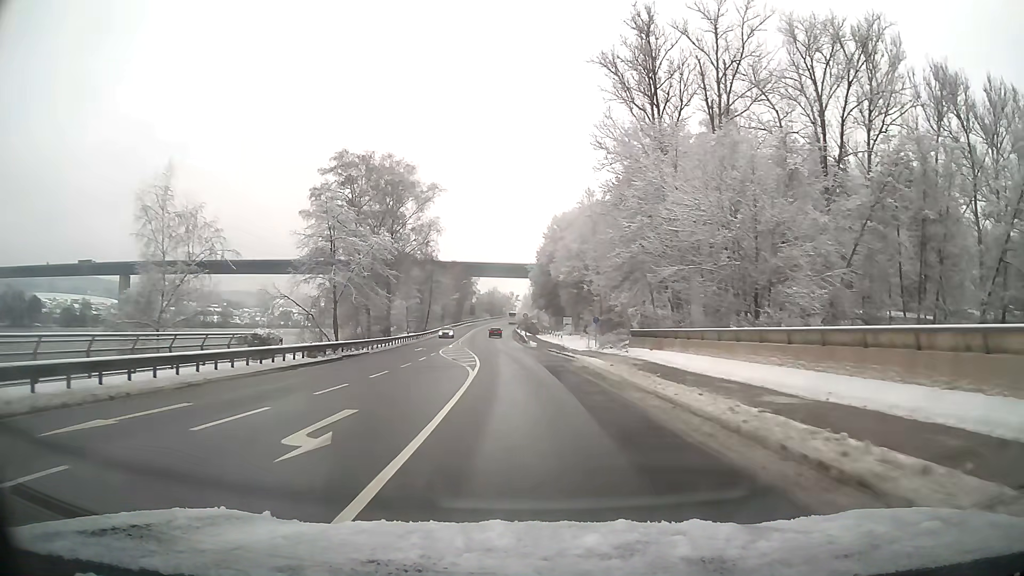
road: primary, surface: asphalt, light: Day
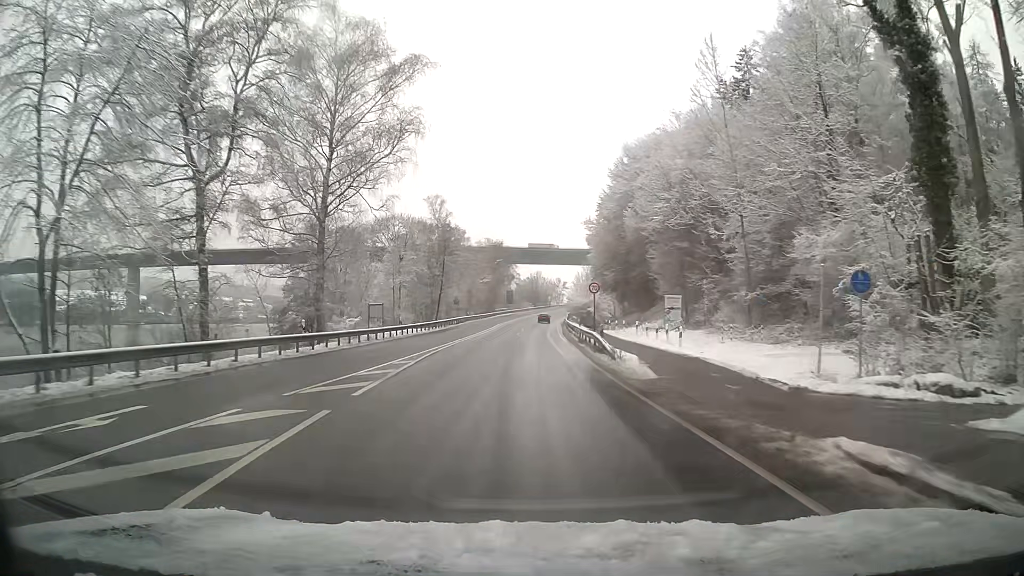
(-1.6, +42.6) m; -3°
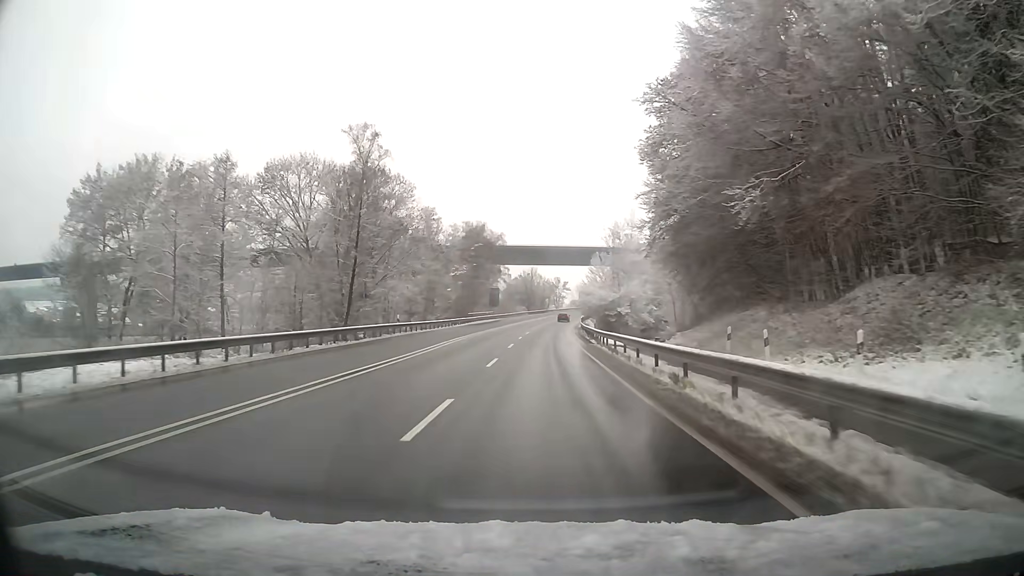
(0.0, +44.6) m; 0°
